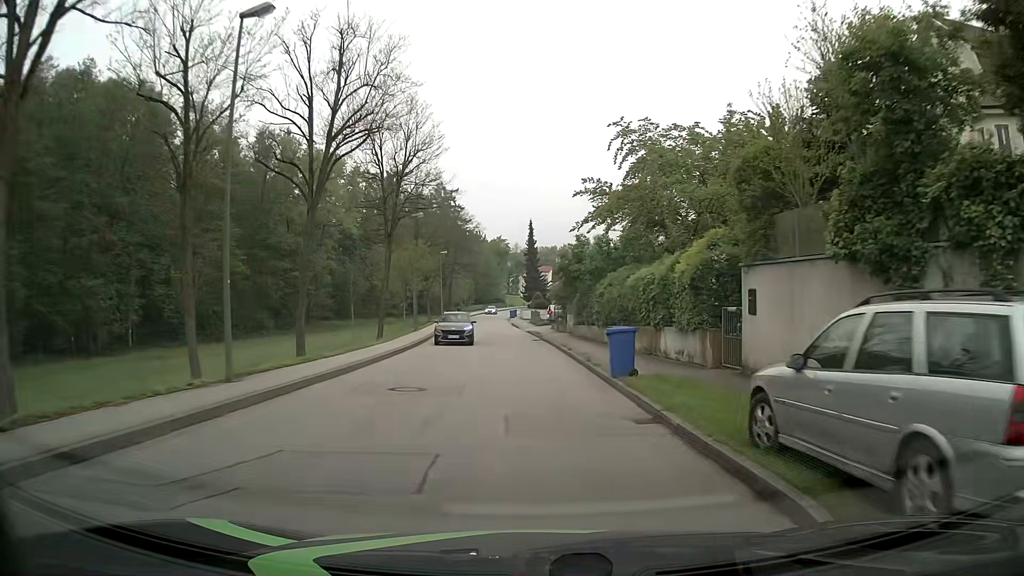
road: unclassified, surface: asphalt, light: Day
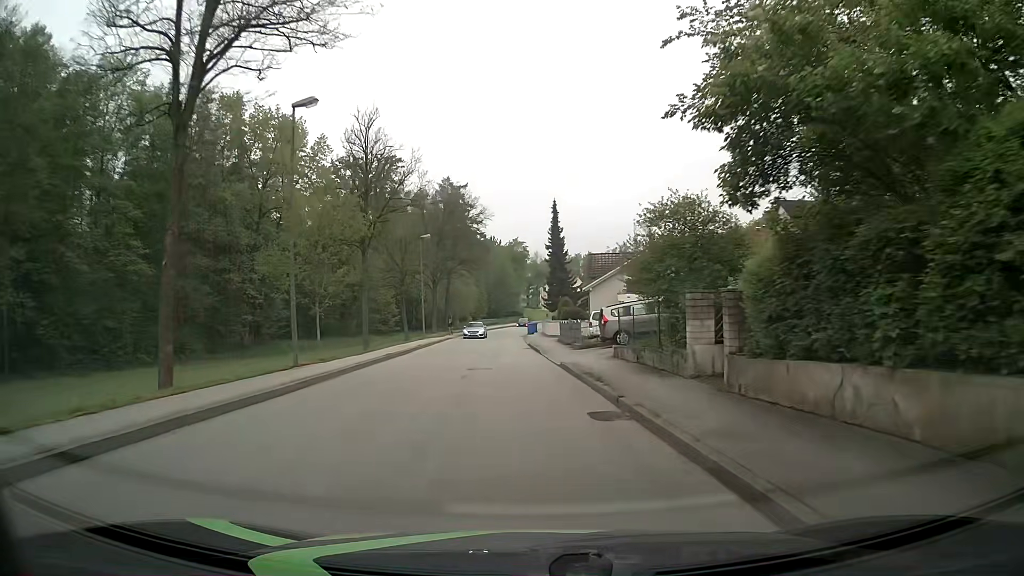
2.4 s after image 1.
(-0.8, +26.8) m; -2°
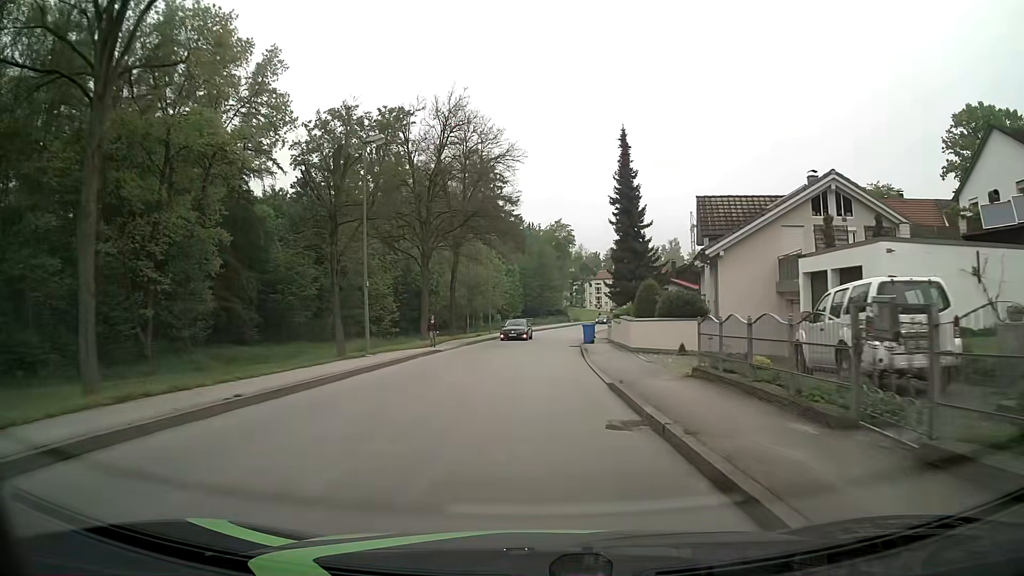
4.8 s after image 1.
(-1.1, +27.8) m; -3°
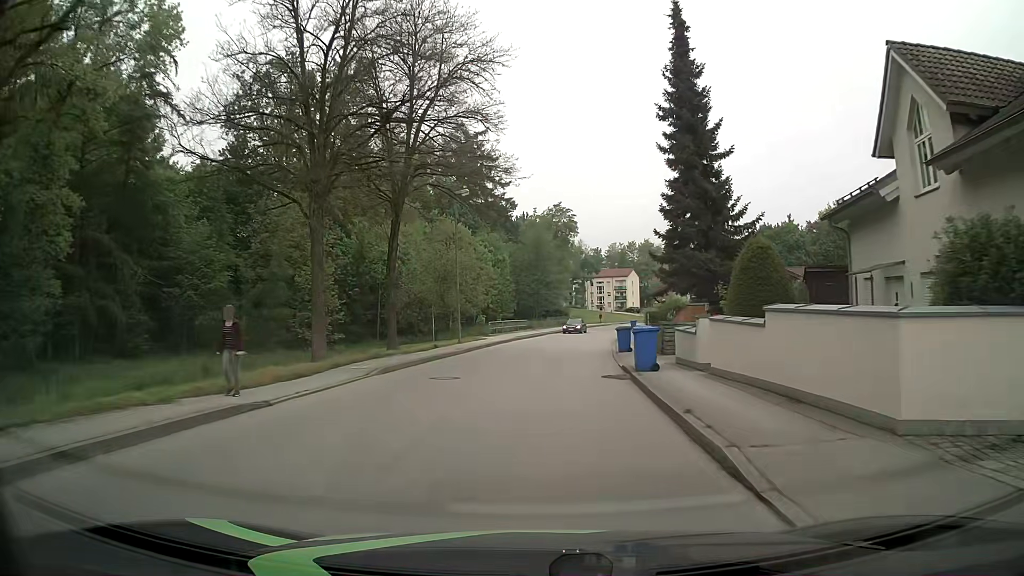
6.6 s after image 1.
(0.0, +19.7) m; 0°
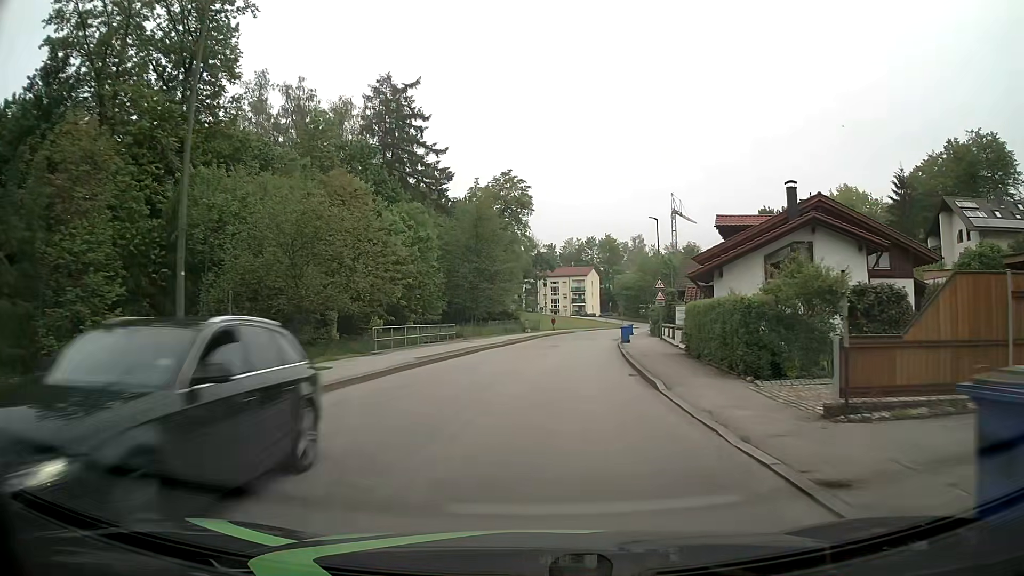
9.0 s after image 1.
(+0.8, +25.3) m; +4°
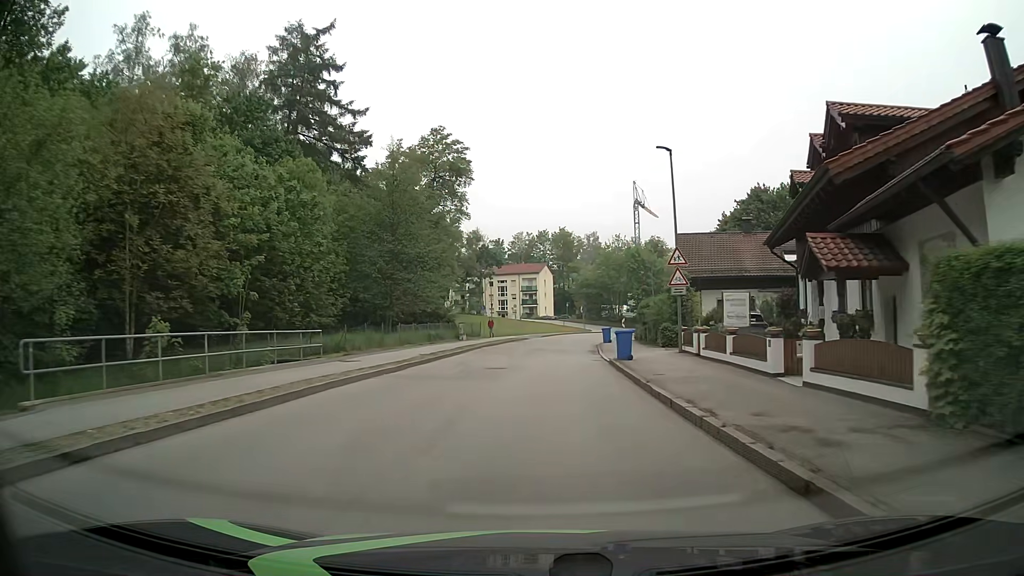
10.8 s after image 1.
(+0.9, +19.0) m; +5°
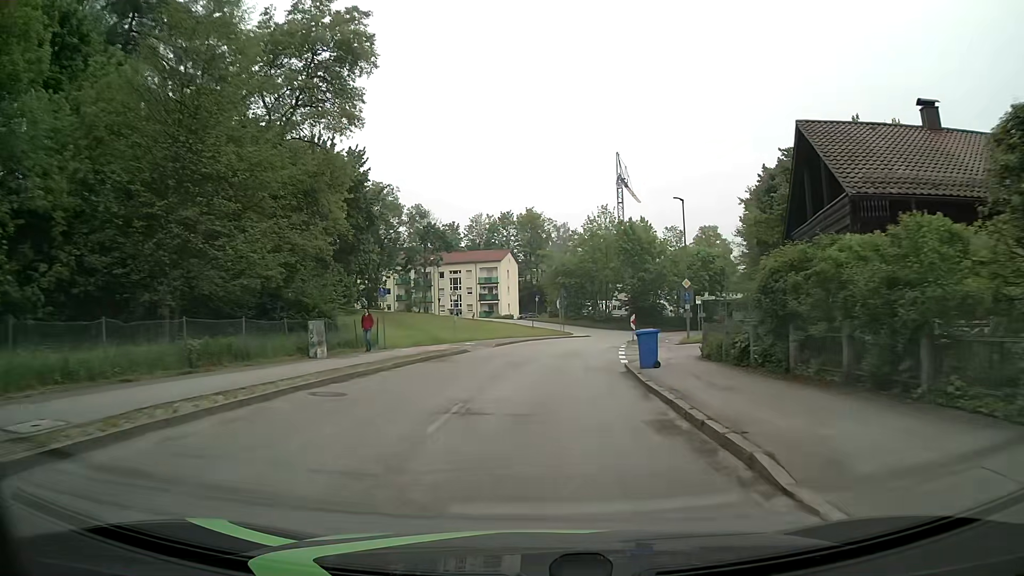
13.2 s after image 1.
(+0.7, +27.3) m; +3°
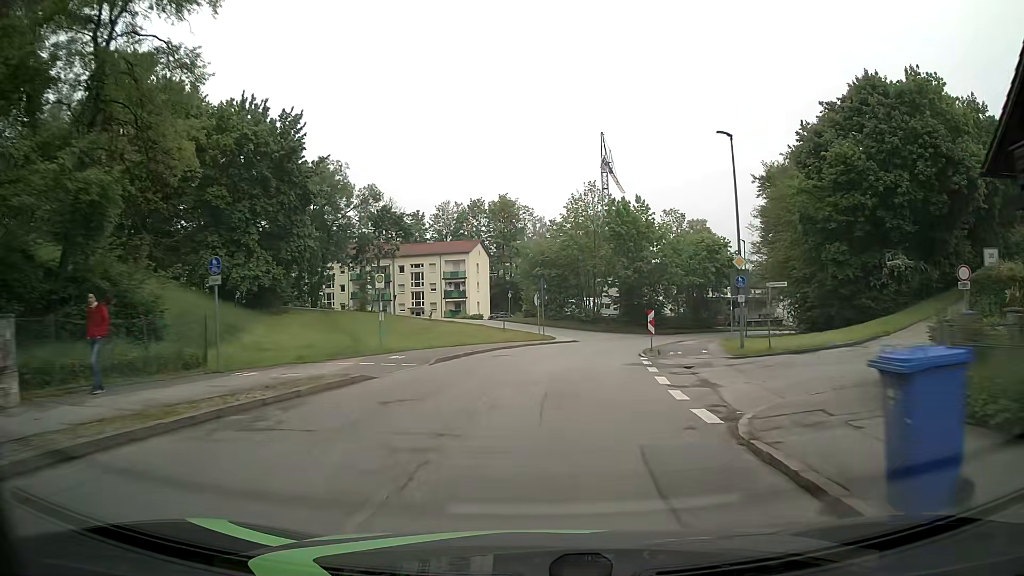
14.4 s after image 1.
(+0.1, +14.3) m; +1°
(0, +10) (+1, +20) (+3, +30) (+5, +39) (+9, +49) (+13, +58) (+19, +66) (+26, +73) (+34, +79) (+43, +84) m
